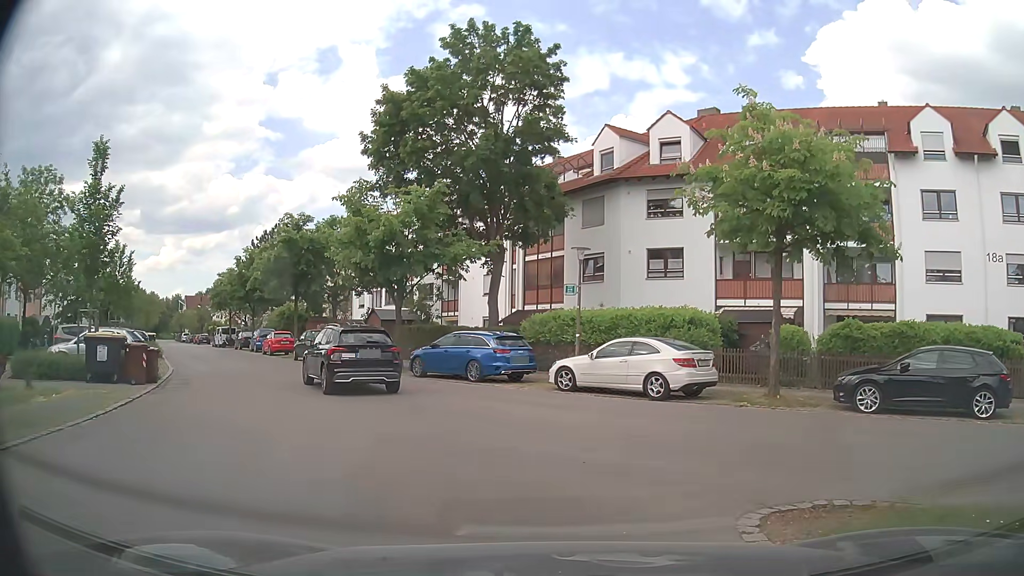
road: residential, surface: asphalt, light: Day
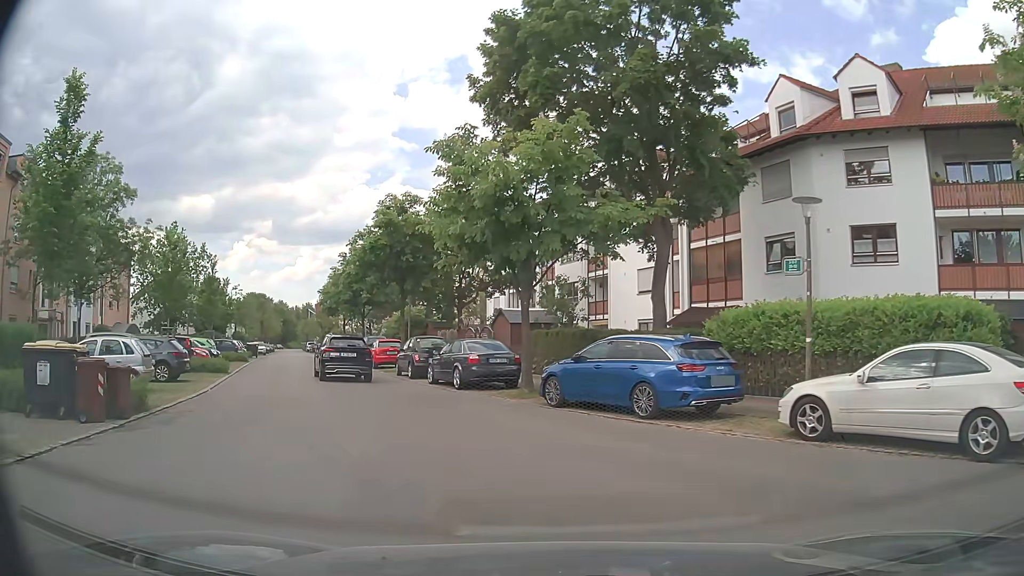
(-0.6, +8.0) m; -10°
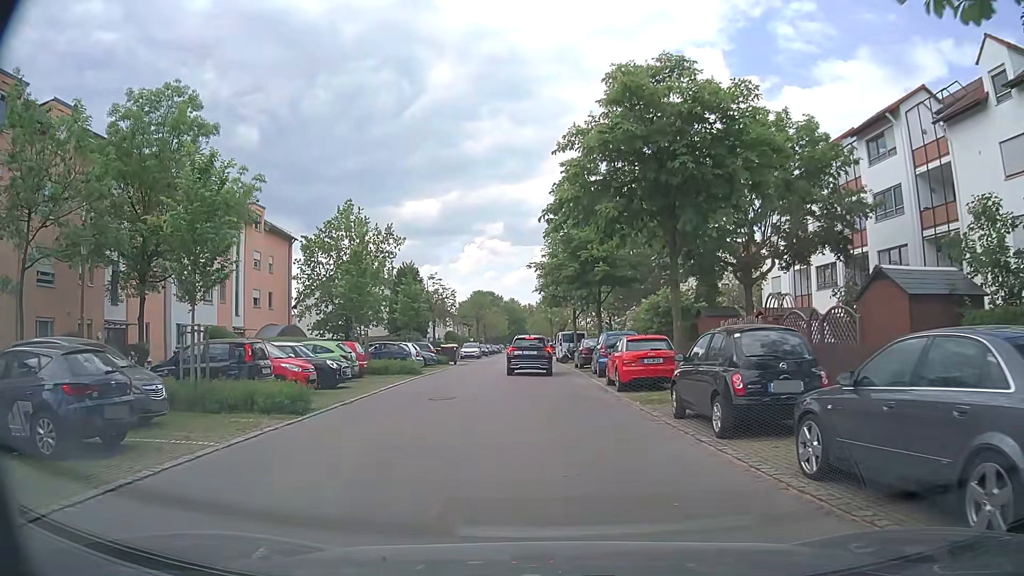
(-3.3, +14.9) m; -20°
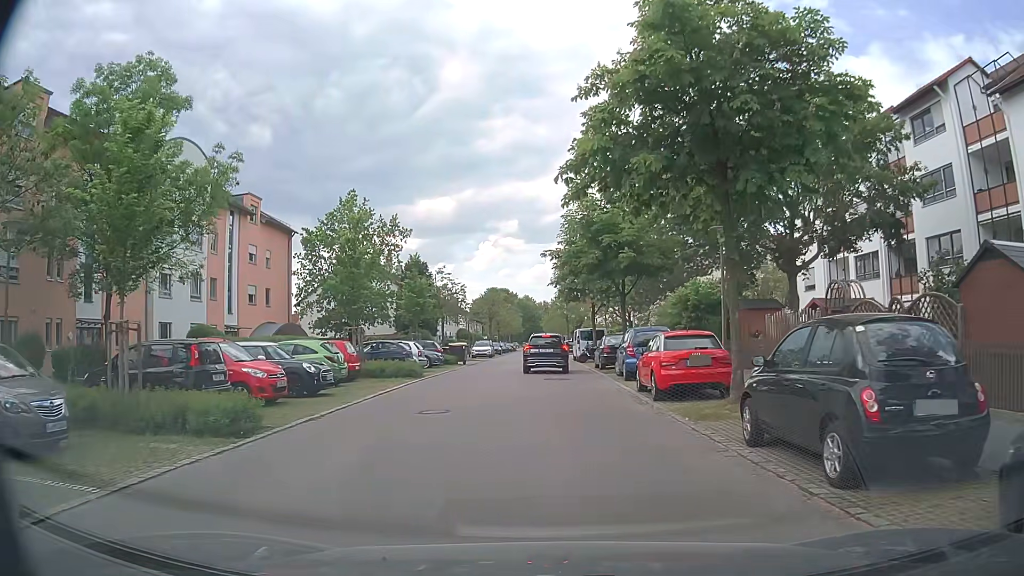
(0.0, +3.4) m; -3°
(0, +10) (+1, +20) (+1, +30) (+1, +40) (+1, +50) (+1, +60) (+2, +70) (+2, +80) (+2, +90) (+2, +100) m
